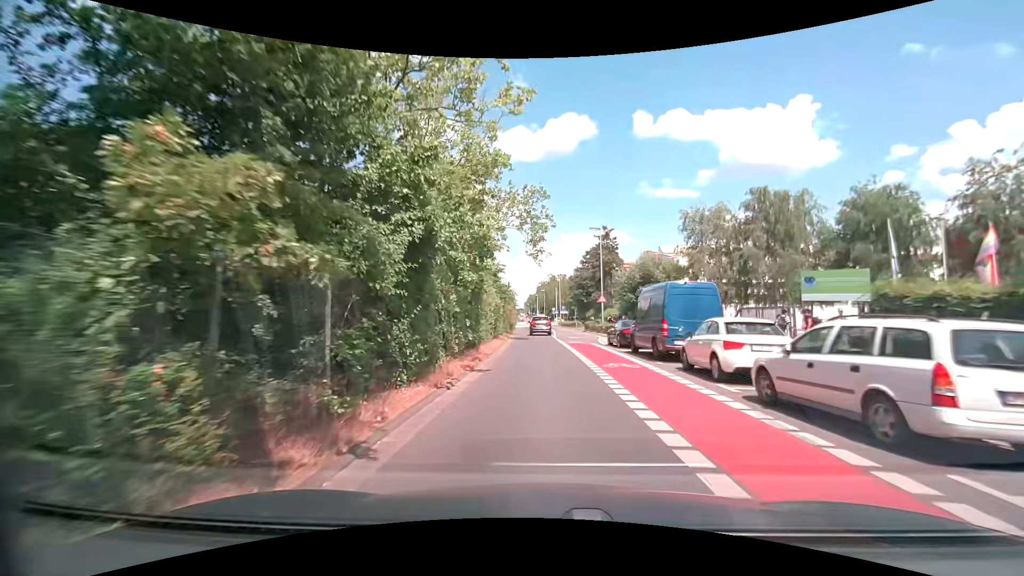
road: secondary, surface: asphalt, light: Day
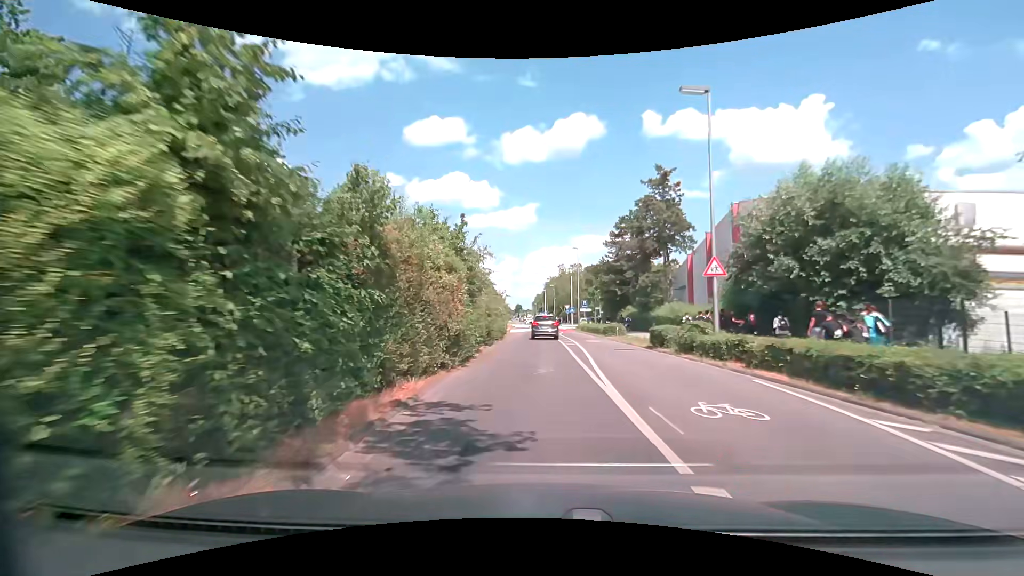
(-0.2, +29.8) m; -1°
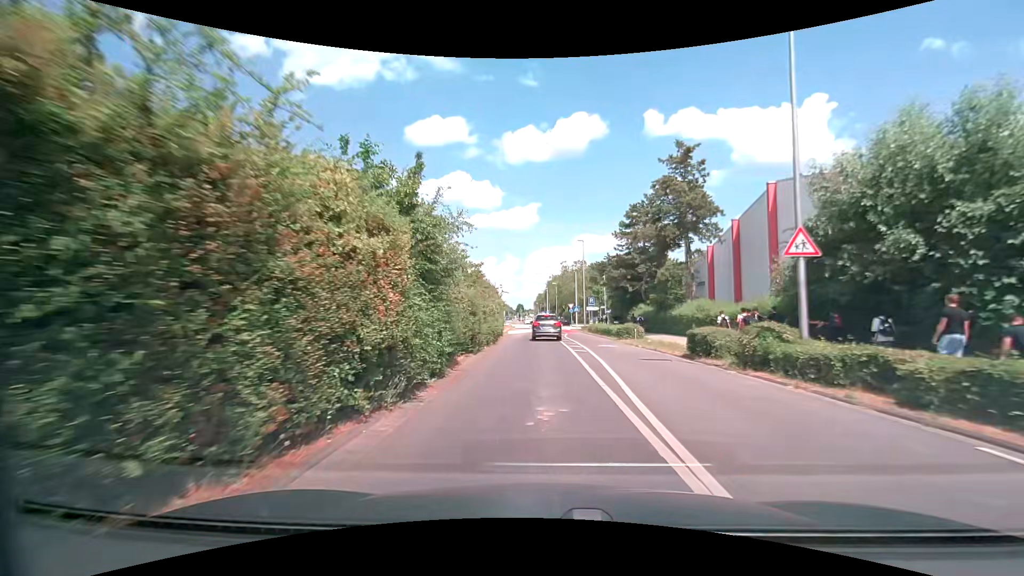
(0.0, +6.0) m; 0°
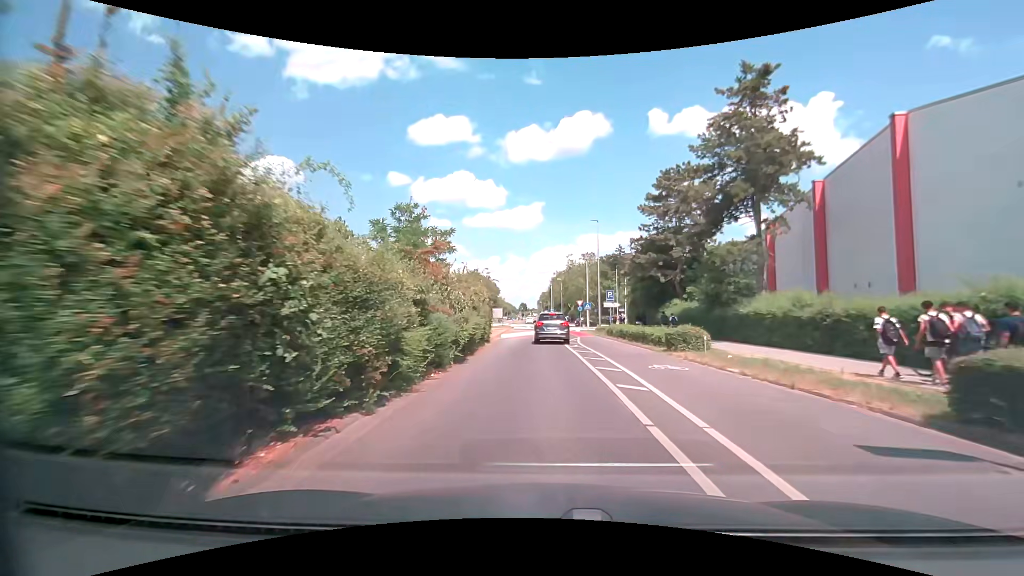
(-0.1, +11.5) m; -1°
